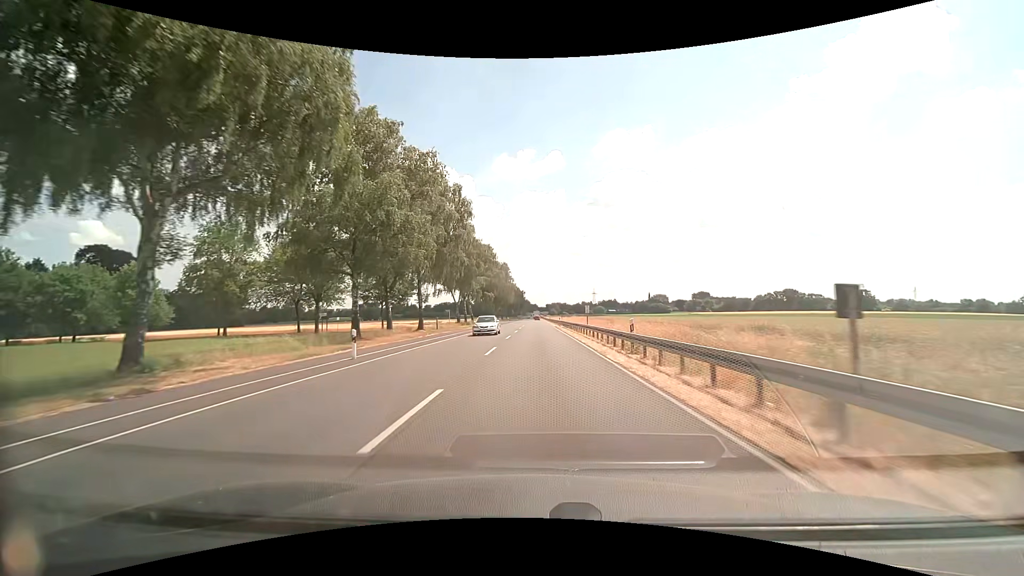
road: primary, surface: asphalt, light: Day
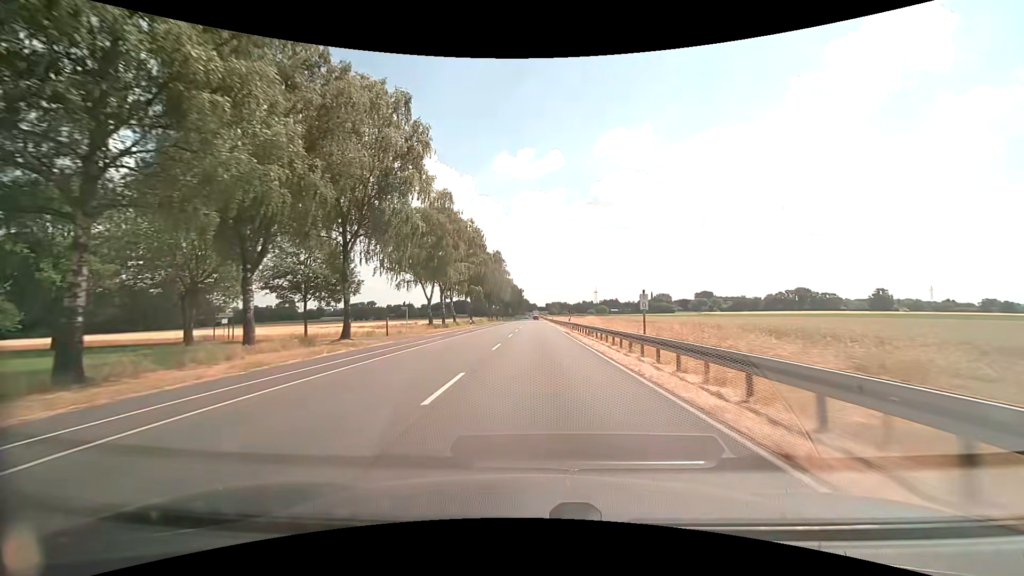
(0.0, +21.6) m; 0°
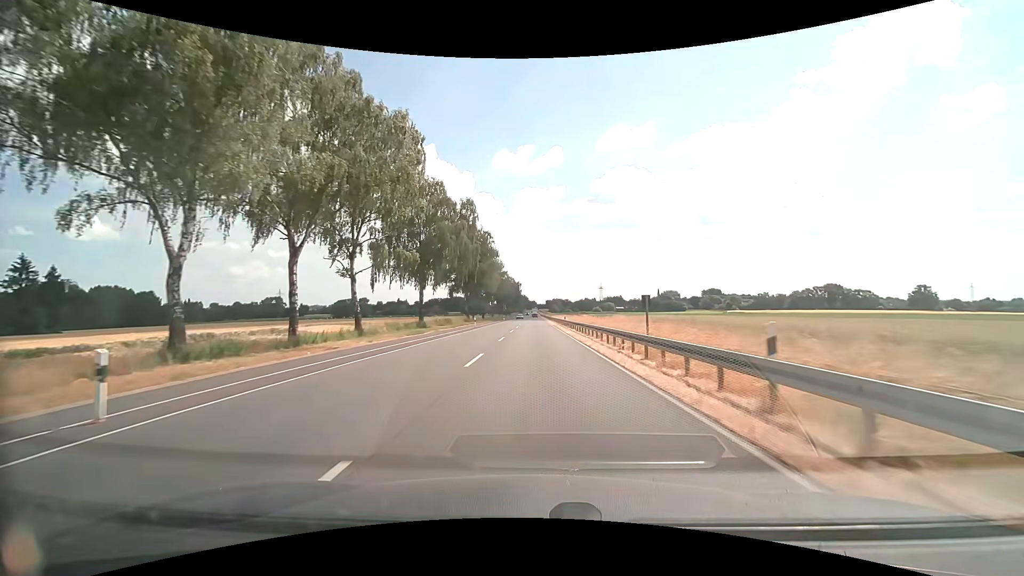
(-0.1, +43.2) m; 0°
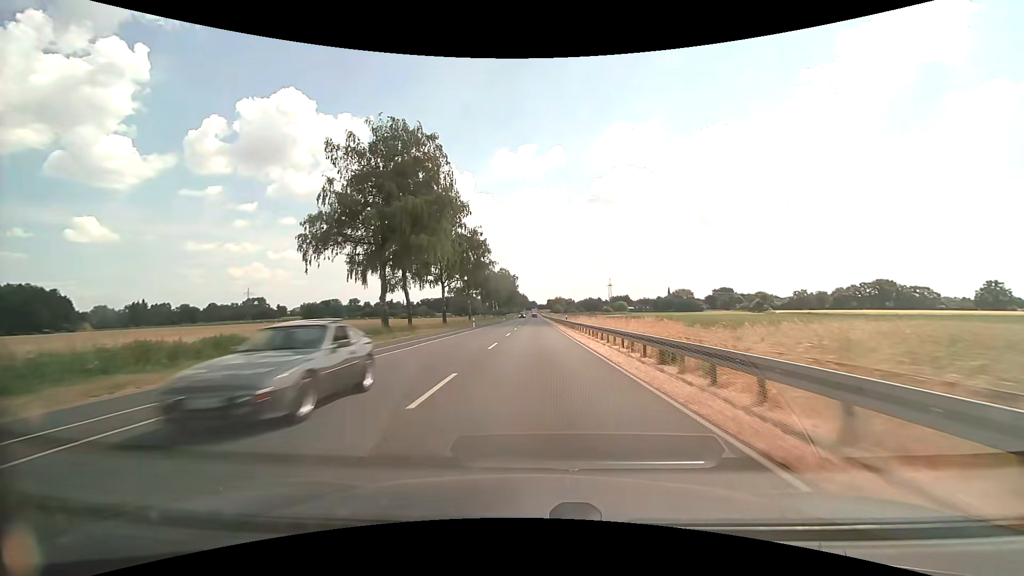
(0.0, +53.9) m; 0°
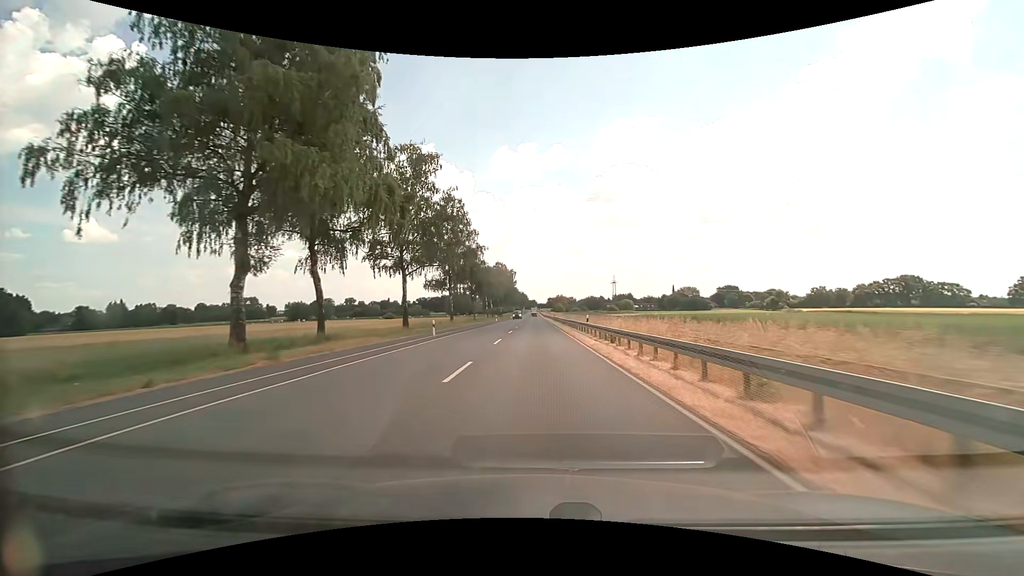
(+0.1, +21.5) m; 0°
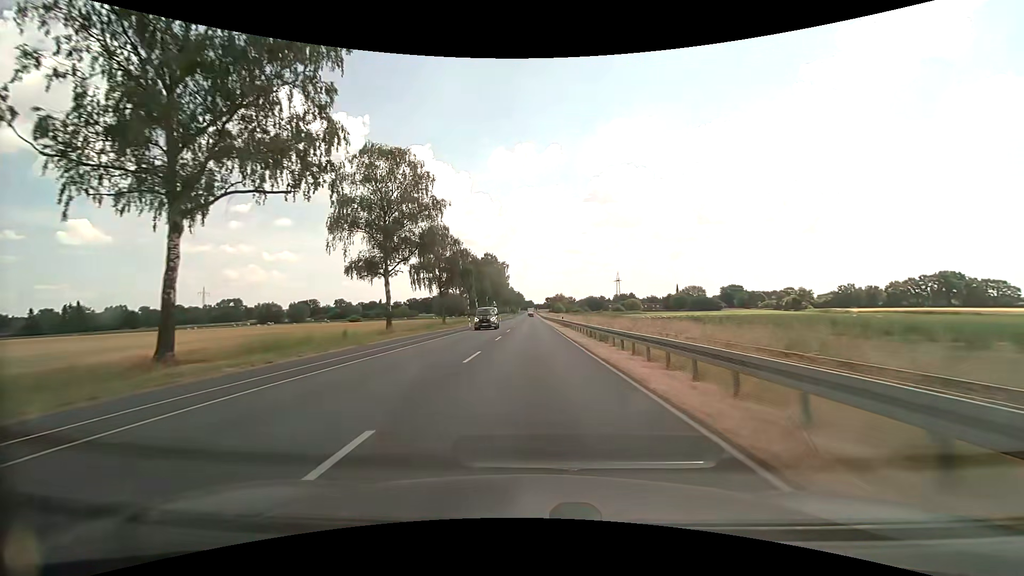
(+0.1, +32.2) m; 0°
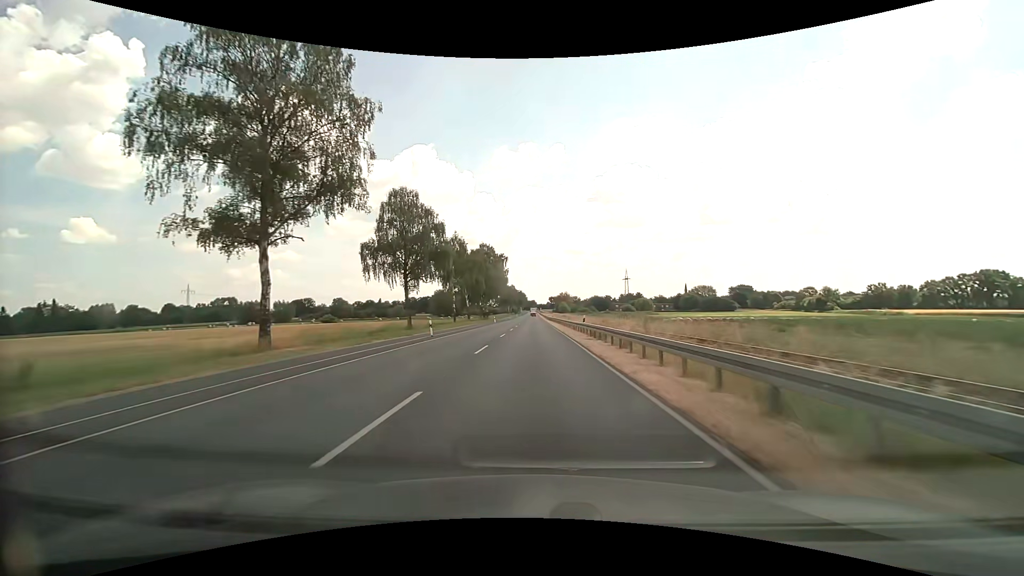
(0.0, +21.4) m; 0°
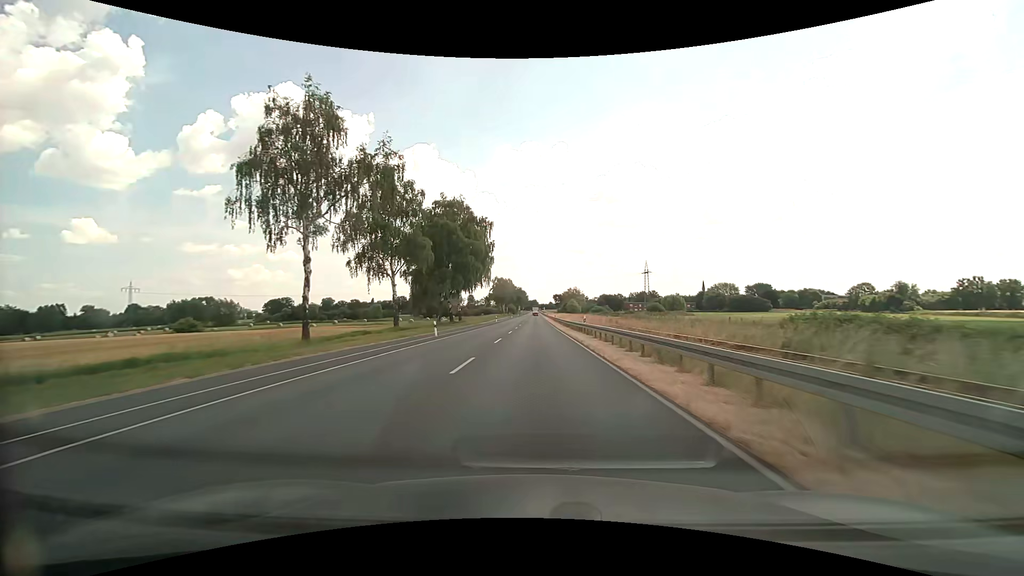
(-0.1, +53.7) m; 0°
(0, +10) (0, +20) (0, +30) (0, +40) (0, +50) (0, +60) (0, +70) (0, +80) (0, +90) (0, +100) m
